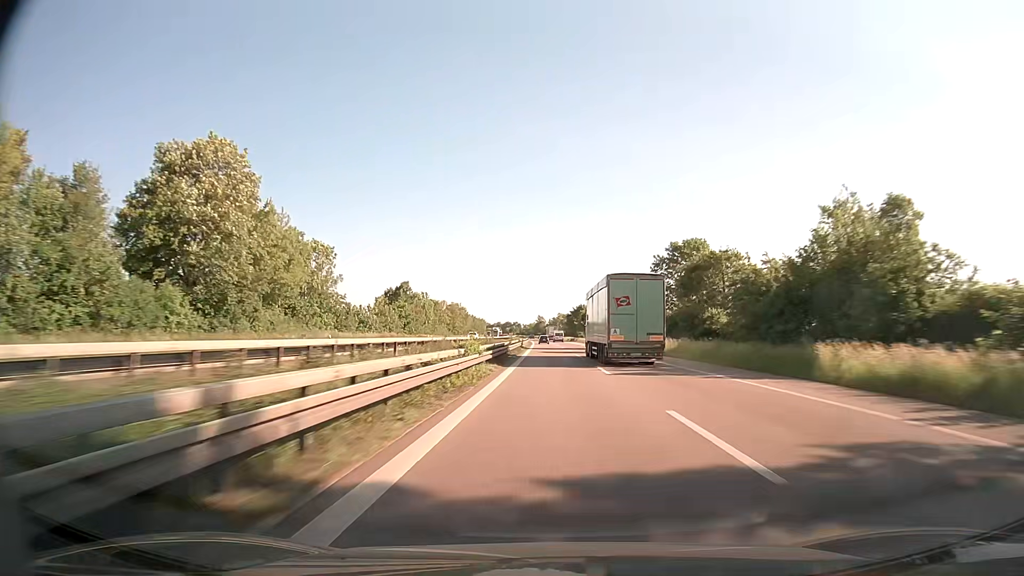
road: trunk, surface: asphalt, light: Day
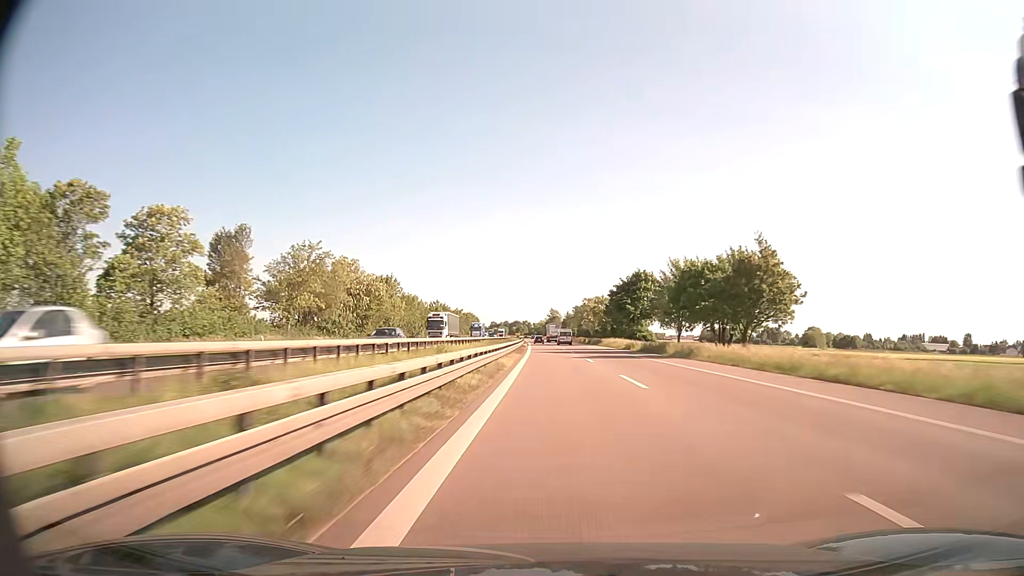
(-1.1, +114.3) m; -1°
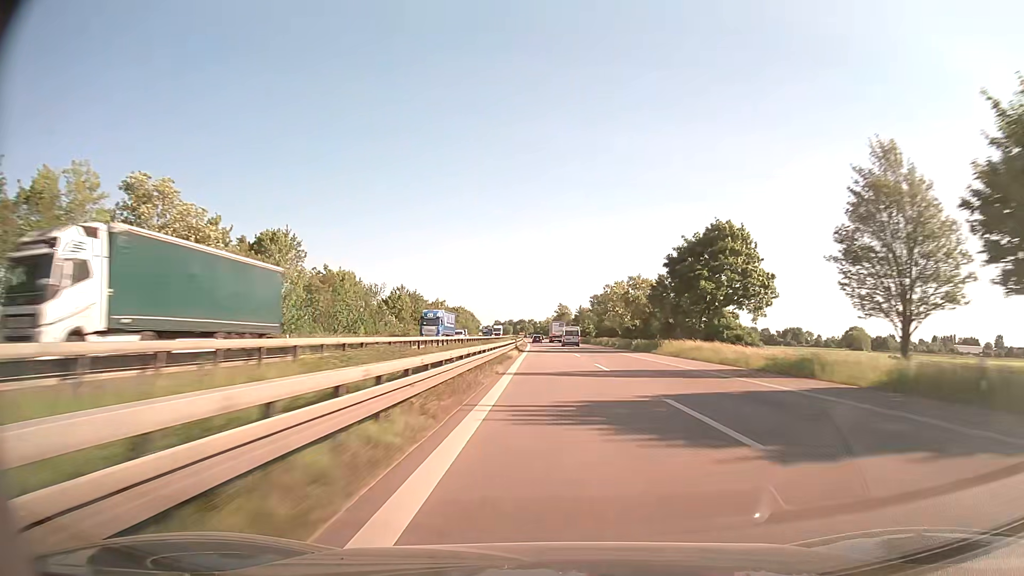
(-0.2, +45.3) m; -1°
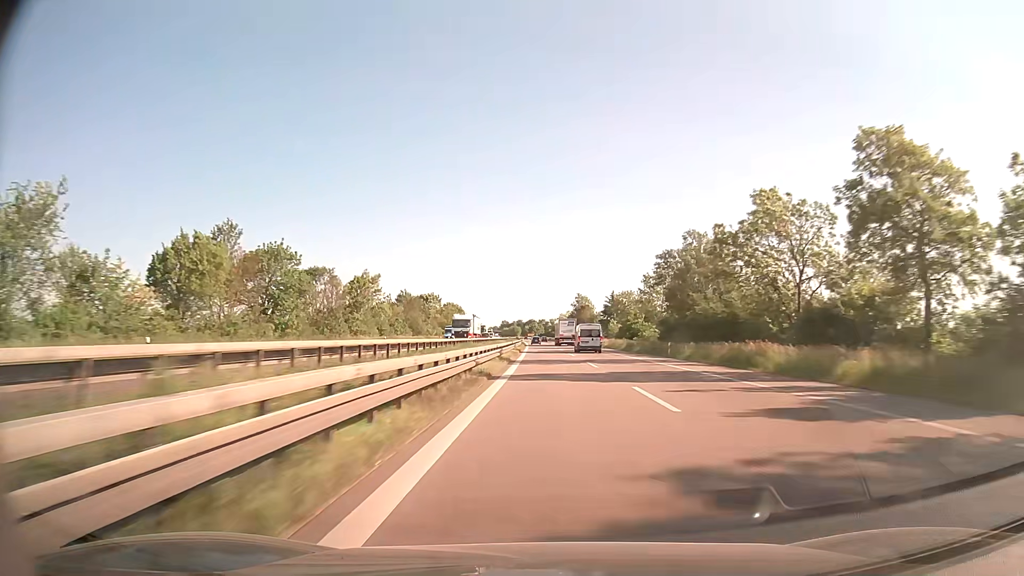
(-0.5, +67.7) m; -1°
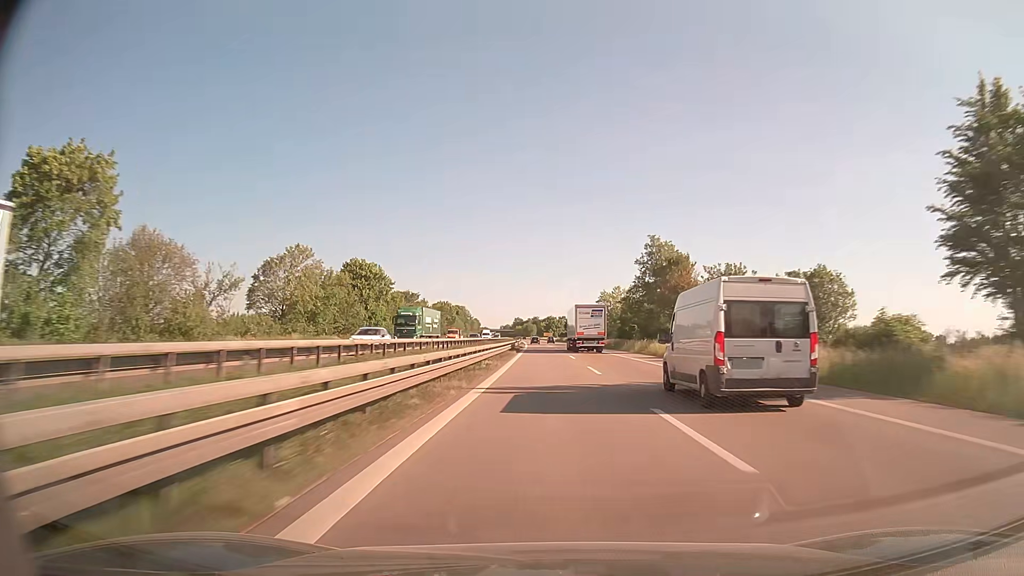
(-1.9, +113.3) m; -2°
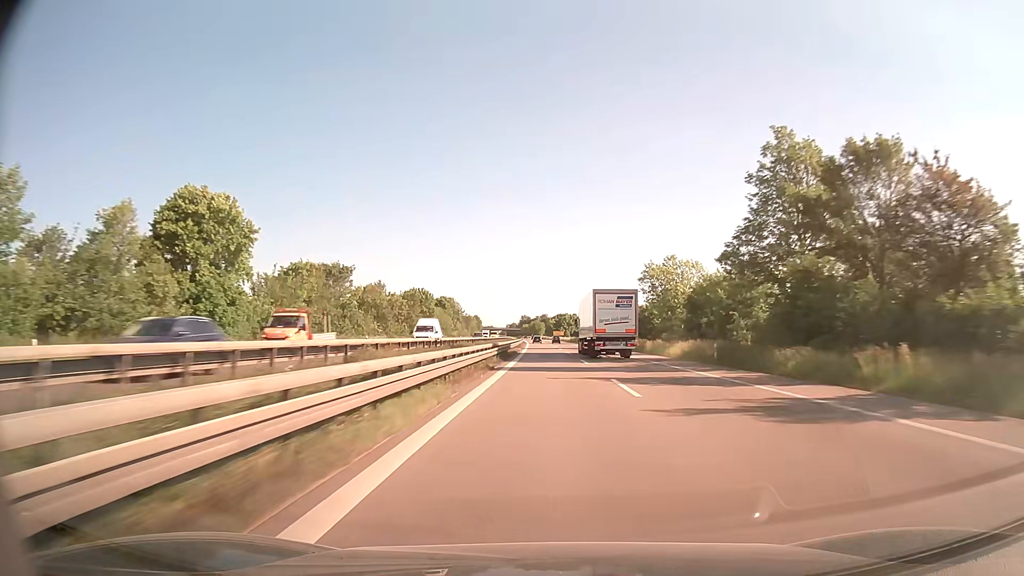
(-0.3, +45.6) m; -1°
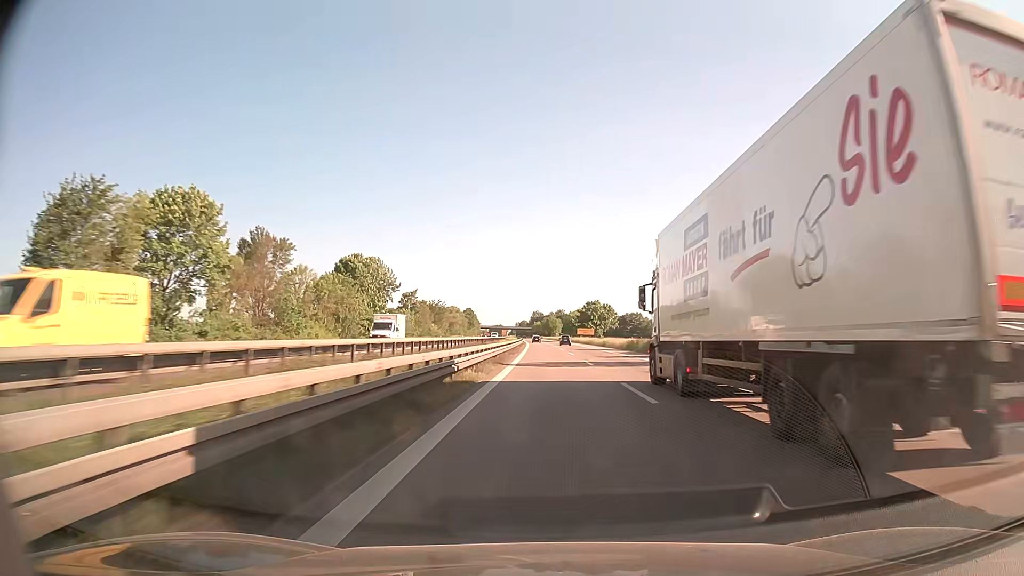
(-1.1, +91.5) m; -1°
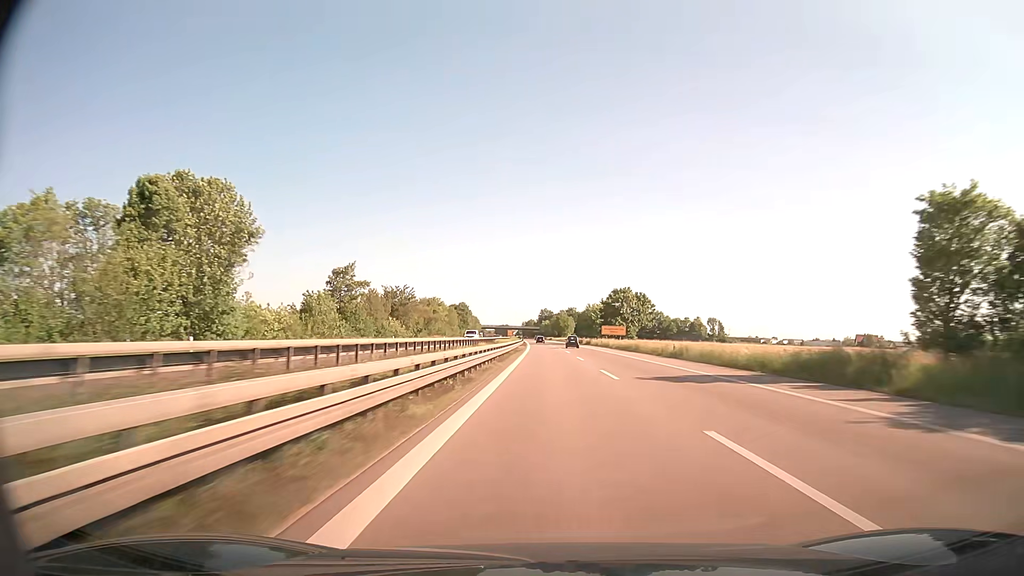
(-0.2, +45.9) m; 0°
(0, +10) (0, +20) (0, +30) (0, +40) (0, +50) (-1, +60) (-1, +70) (-1, +80) (-1, +90) (-2, +100) m
